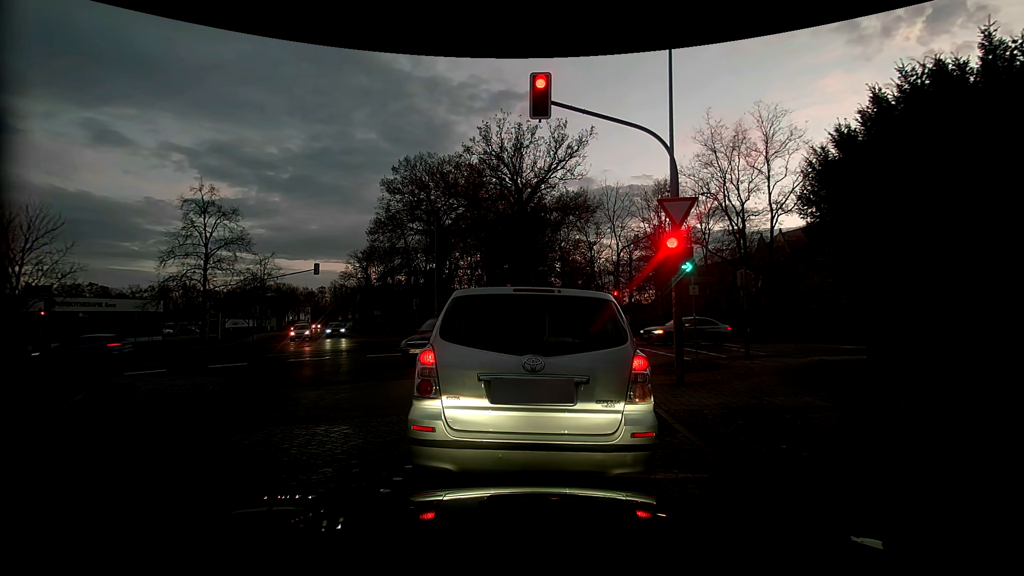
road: residential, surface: sett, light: Dusk
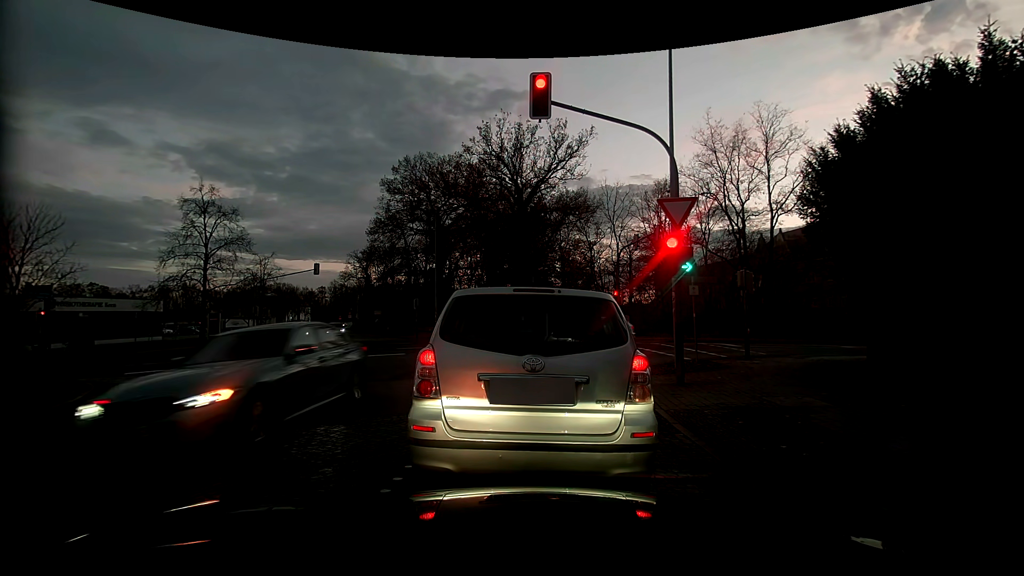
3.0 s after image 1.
(0.0, 0.0) m; 0°
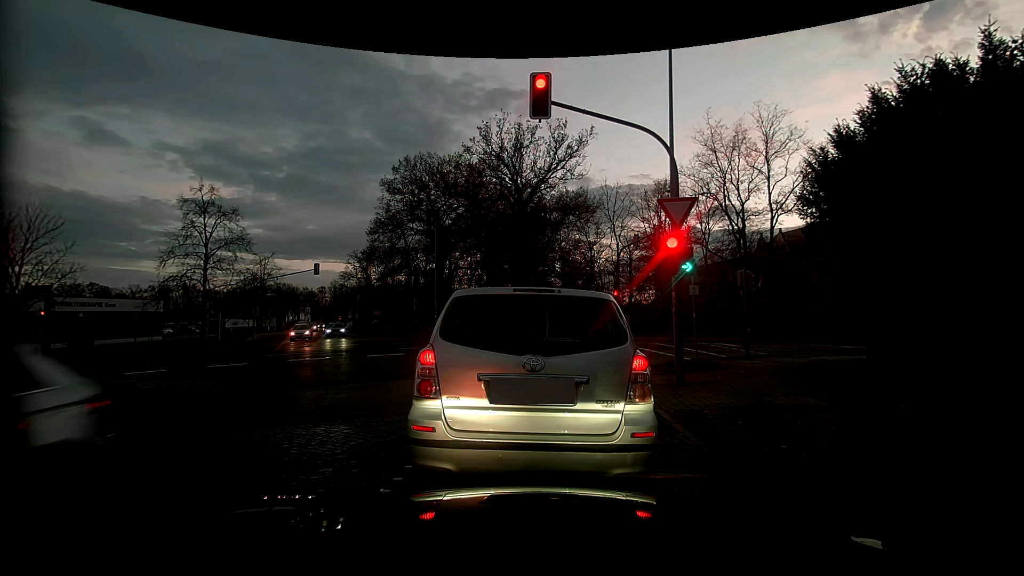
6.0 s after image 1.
(0.0, 0.0) m; 0°
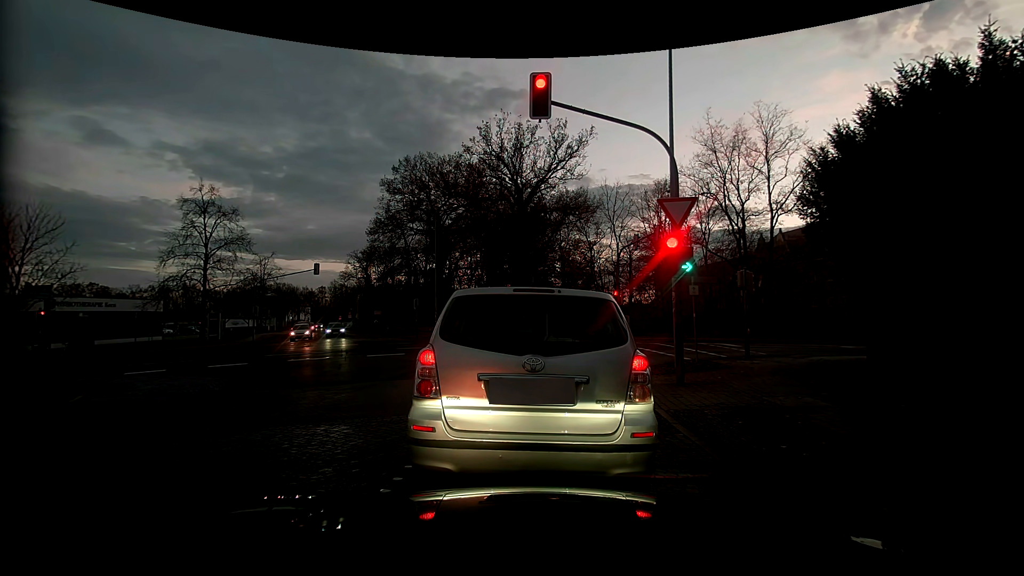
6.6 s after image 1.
(0.0, 0.0) m; 0°
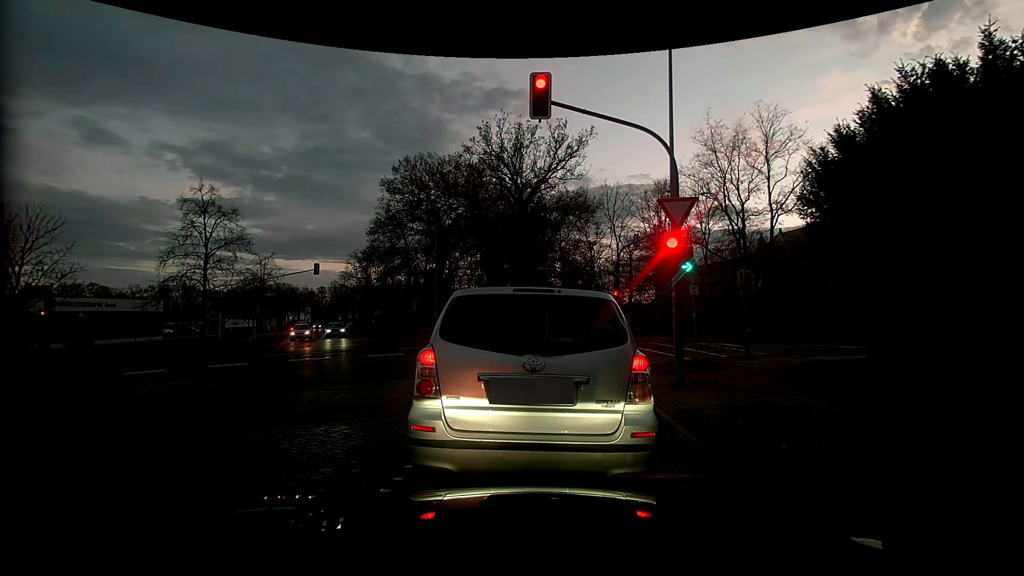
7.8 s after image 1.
(0.0, 0.0) m; 0°
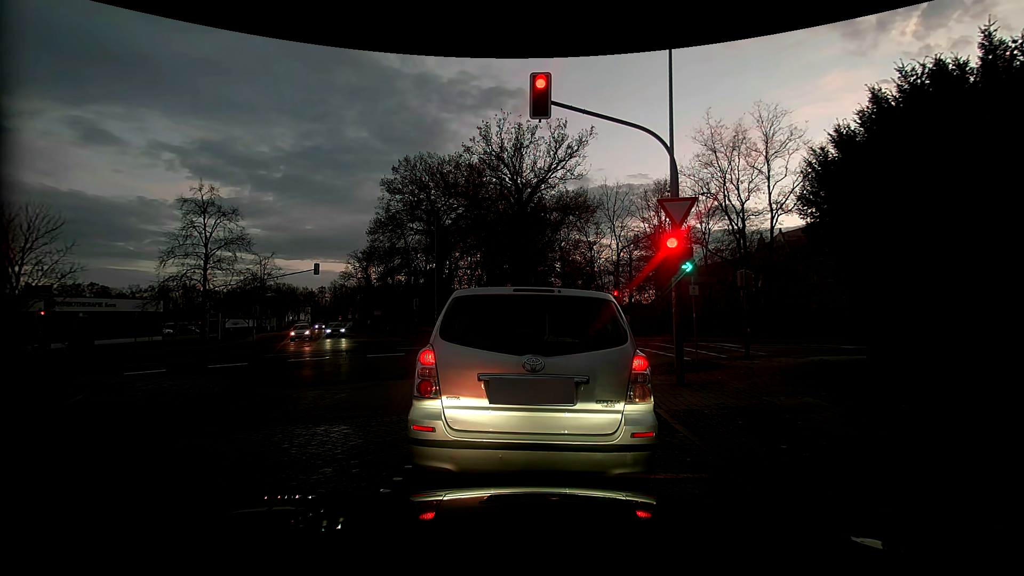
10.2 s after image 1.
(0.0, 0.0) m; 0°
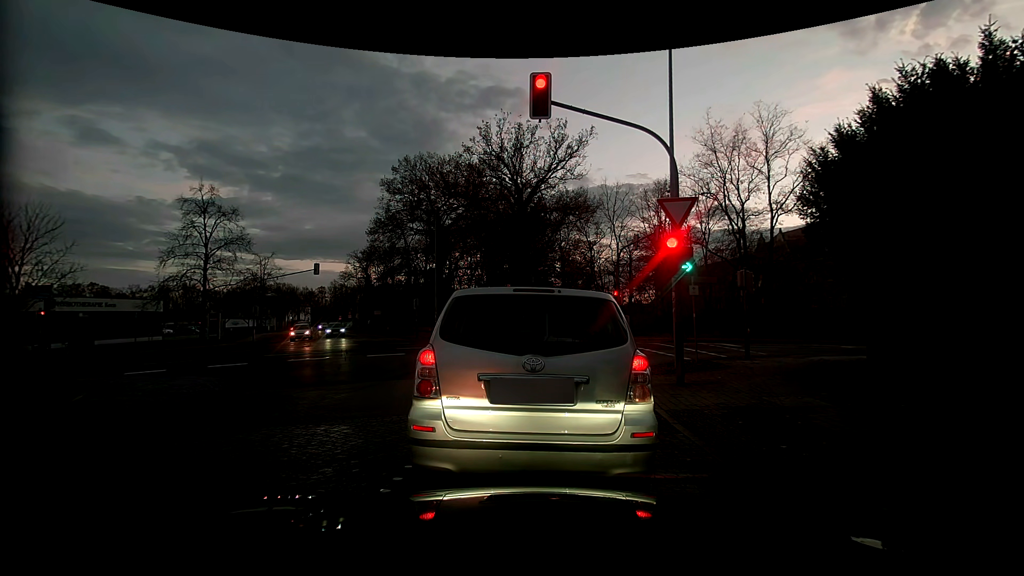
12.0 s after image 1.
(0.0, 0.0) m; 0°
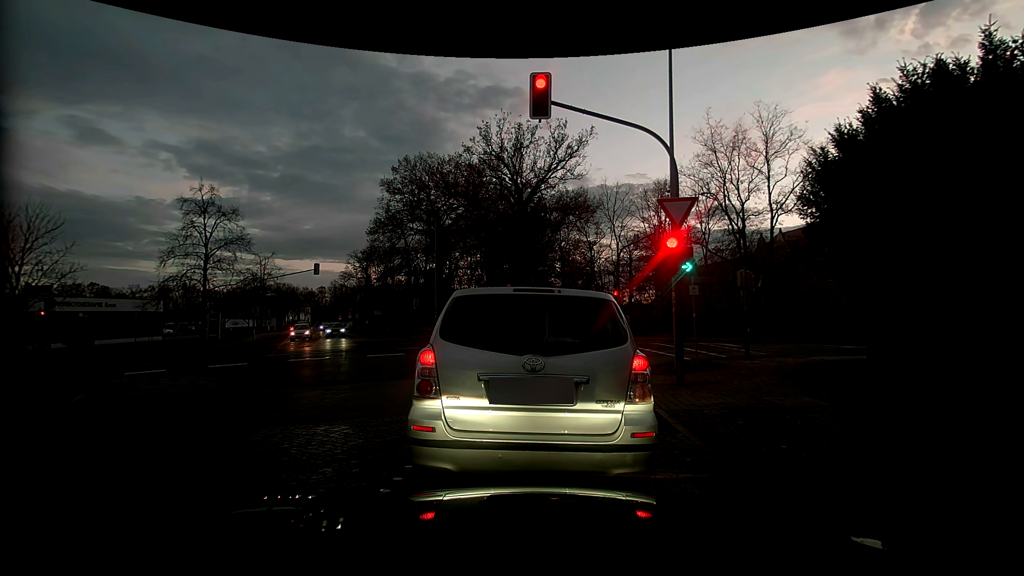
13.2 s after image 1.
(0.0, 0.0) m; 0°
(0, +10) (-3, +20) (-10, +27) (-20, +29) (-29, +27) (-39, +25) (-49, +23) (-59, +21) (-69, +19) (-78, +17) m
